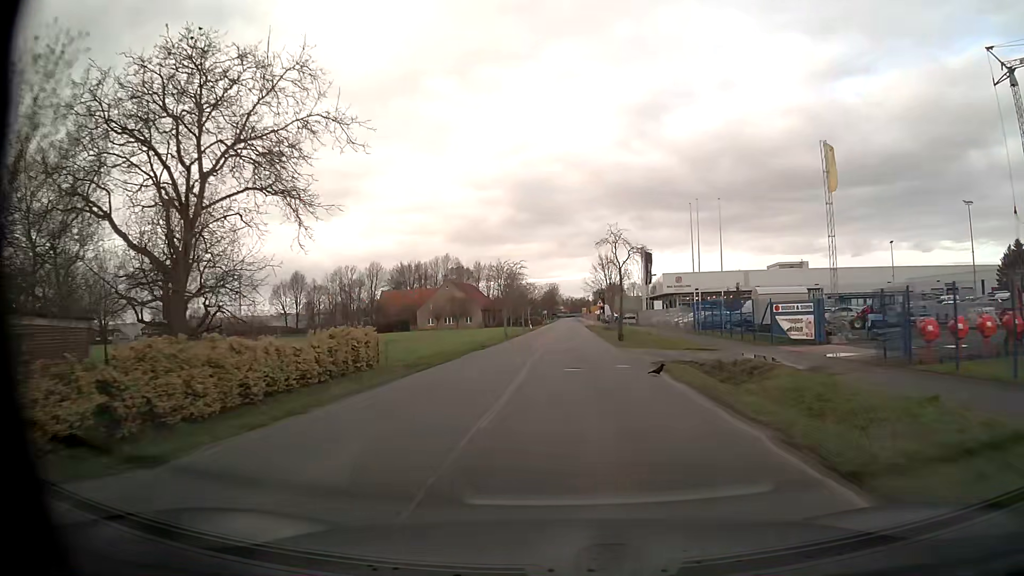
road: unclassified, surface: asphalt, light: Day
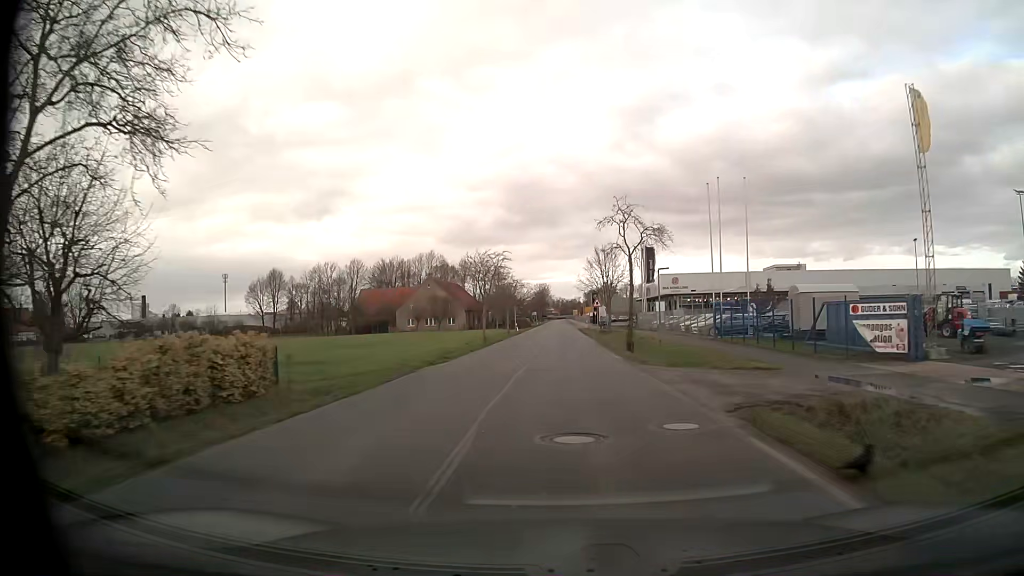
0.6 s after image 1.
(0.0, +9.5) m; +1°
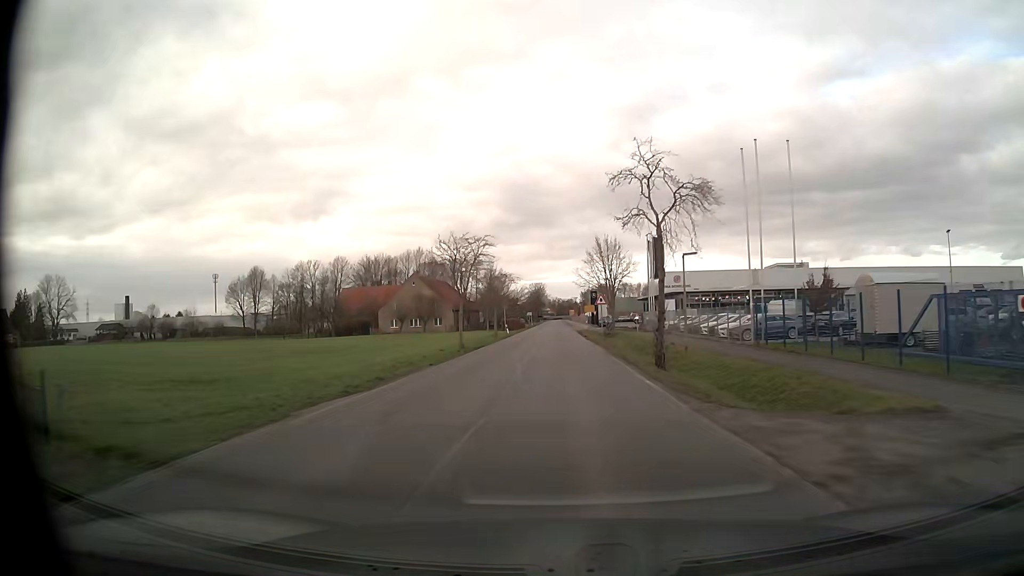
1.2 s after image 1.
(+0.1, +9.6) m; 0°
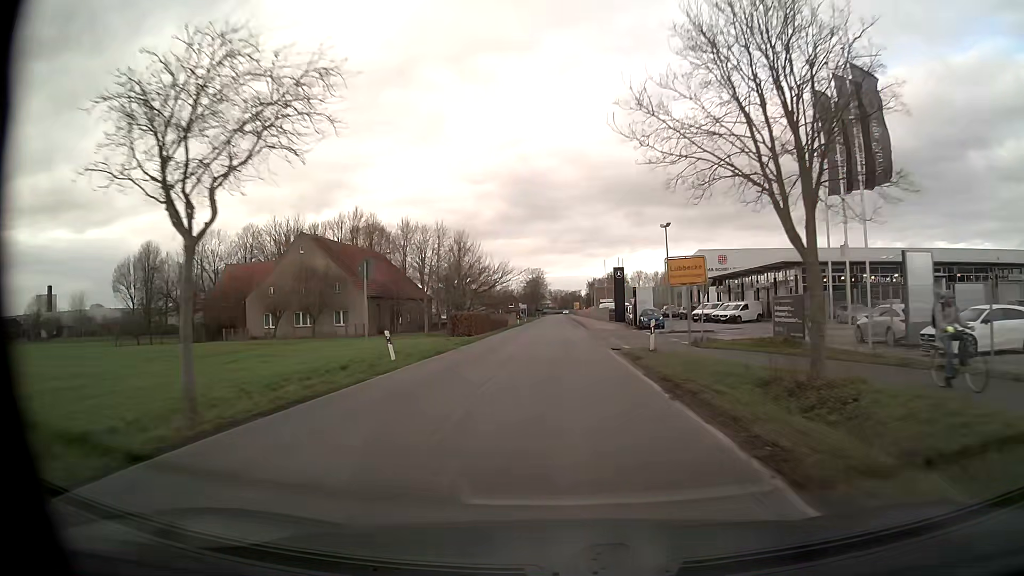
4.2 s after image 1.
(+0.2, +49.7) m; 0°
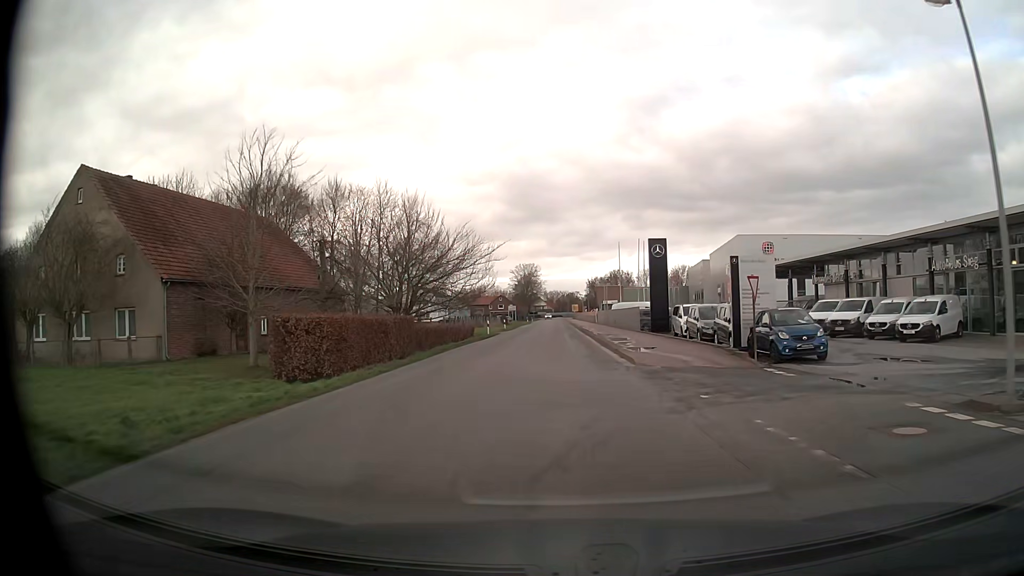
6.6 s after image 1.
(+0.1, +31.3) m; +1°
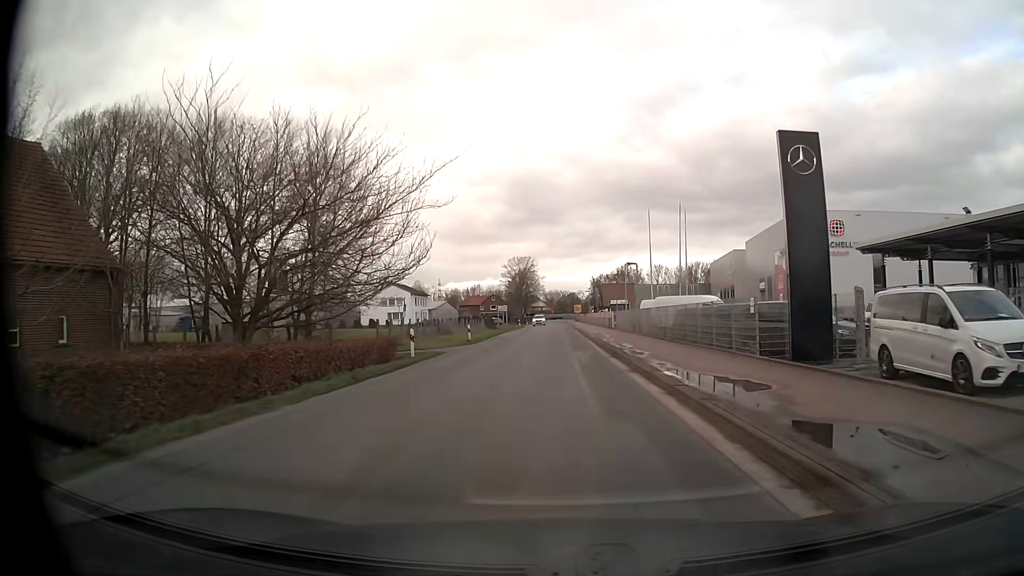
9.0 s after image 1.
(0.0, +27.0) m; 0°
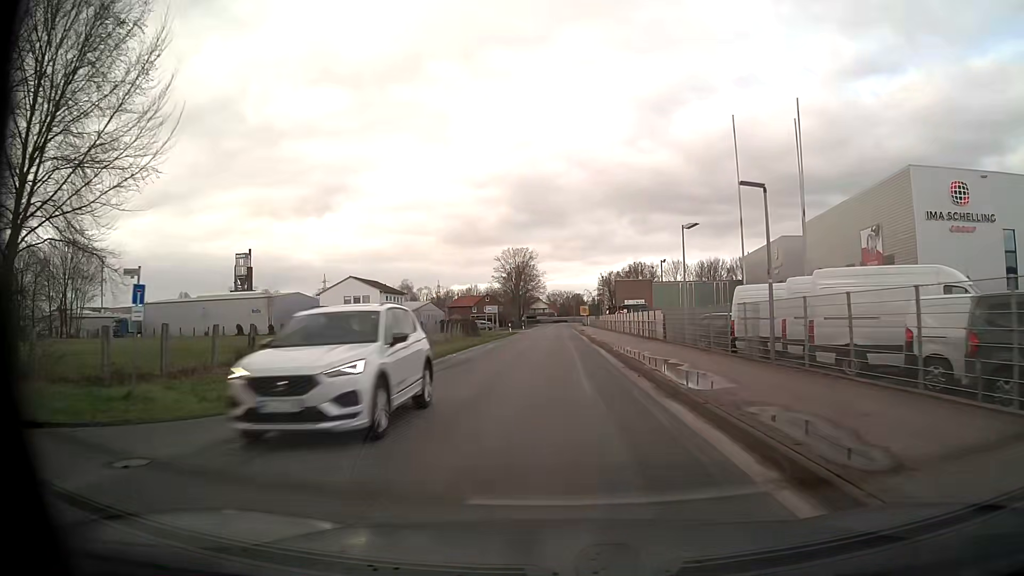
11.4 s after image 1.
(0.0, +26.3) m; 0°
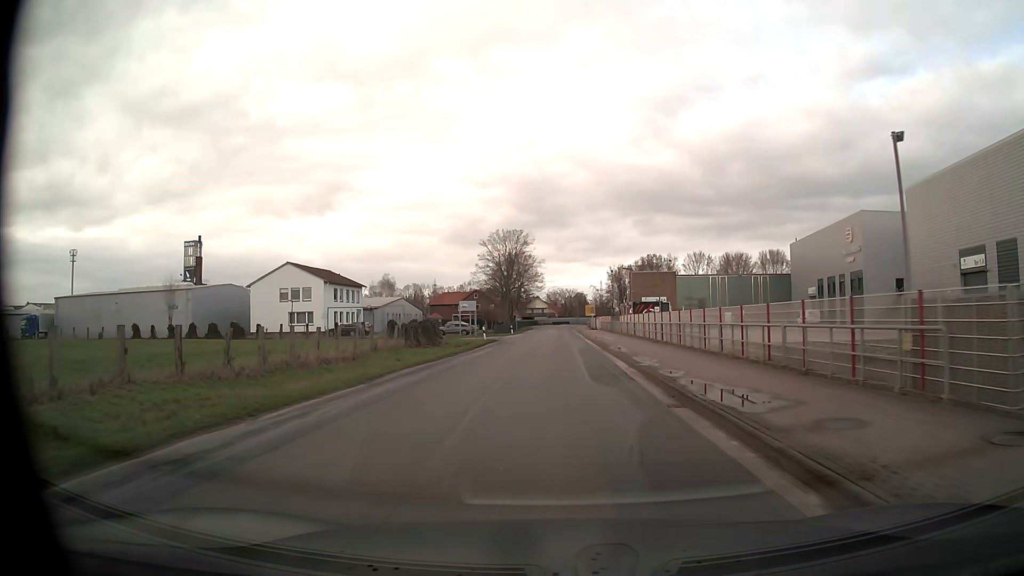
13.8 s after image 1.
(0.0, +27.4) m; 0°
(0, +10) (0, +20) (0, +30) (0, +40) (0, +50) (0, +60) (0, +70) (0, +80) (0, +90) (0, +100) m
